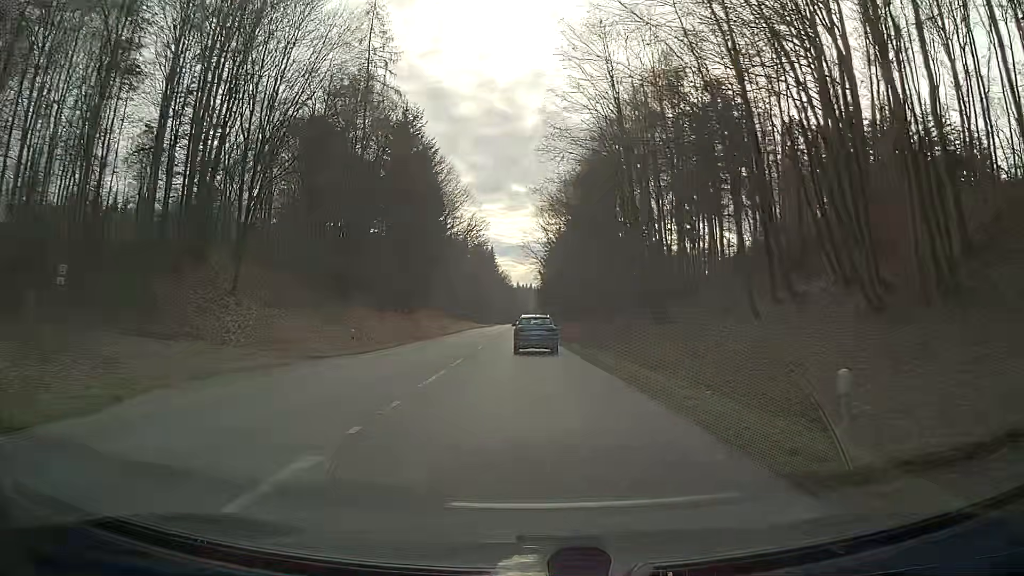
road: secondary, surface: asphalt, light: Day
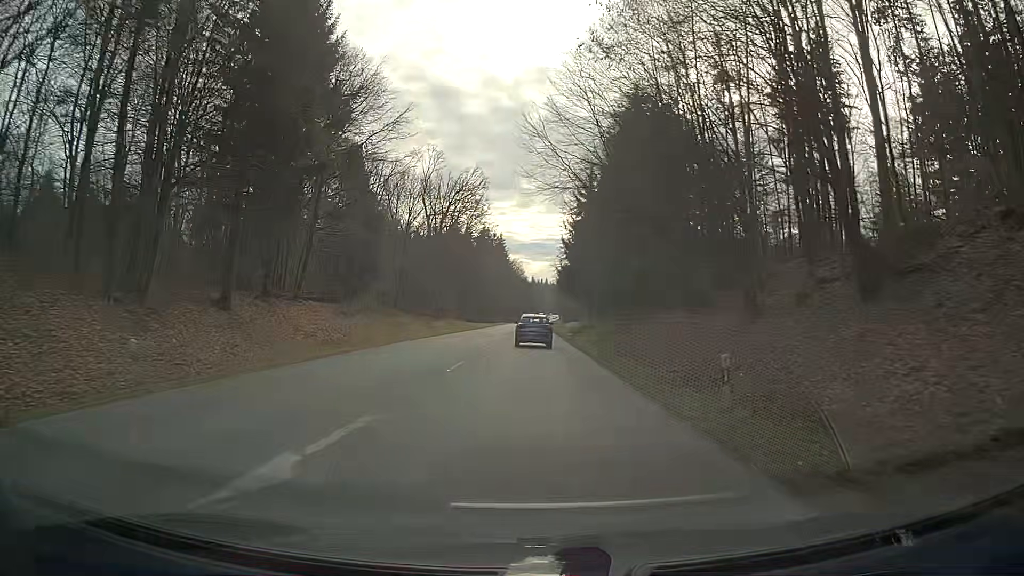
(-0.8, +51.9) m; -2°
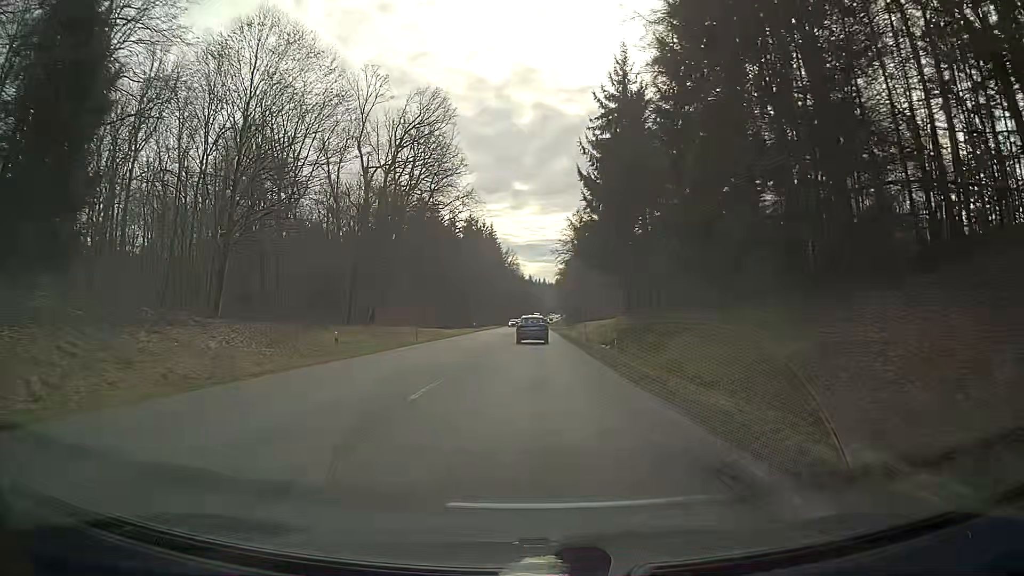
(-0.1, +42.5) m; 0°
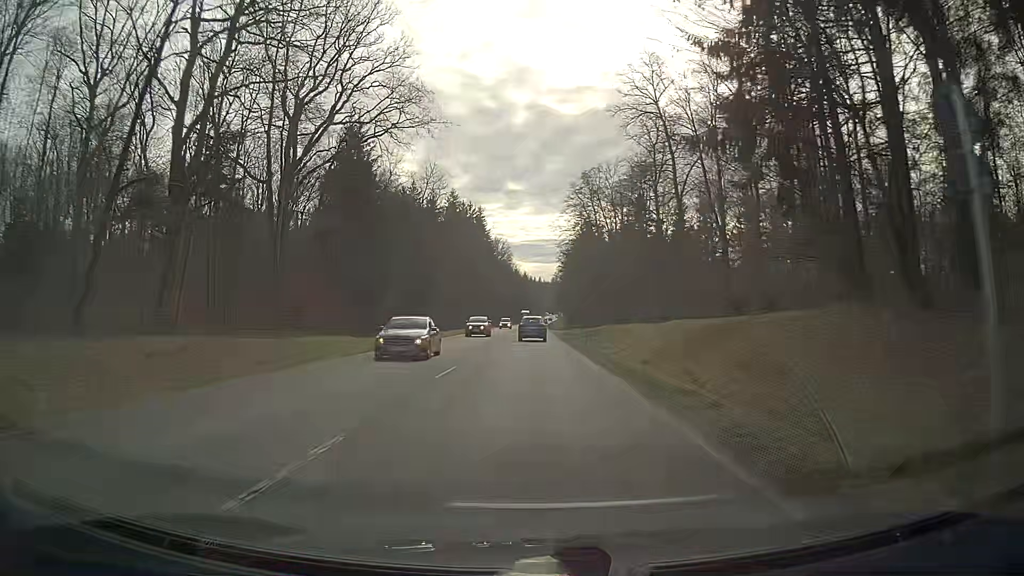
(+0.4, +42.8) m; +1°
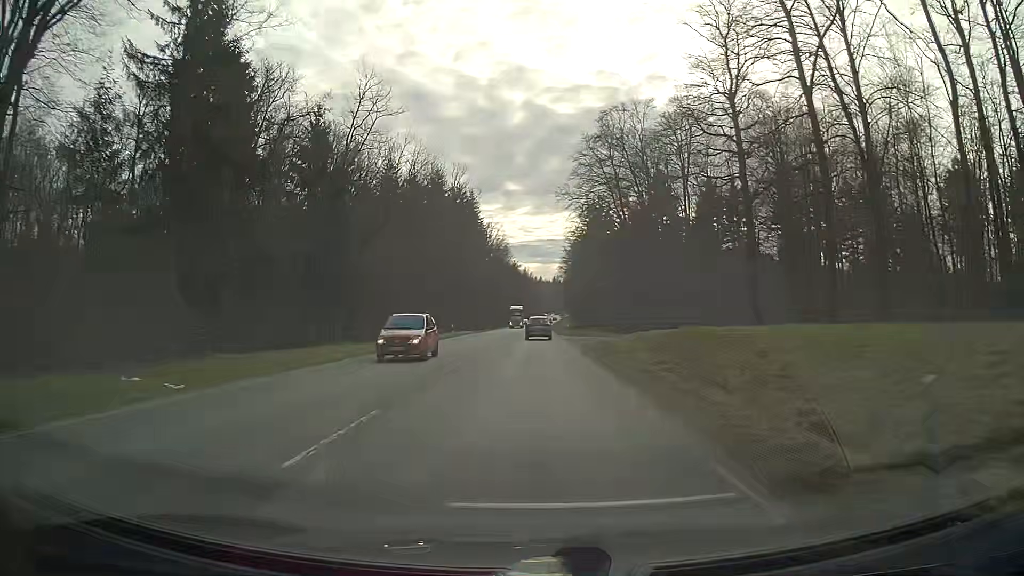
(+0.1, +32.2) m; 0°
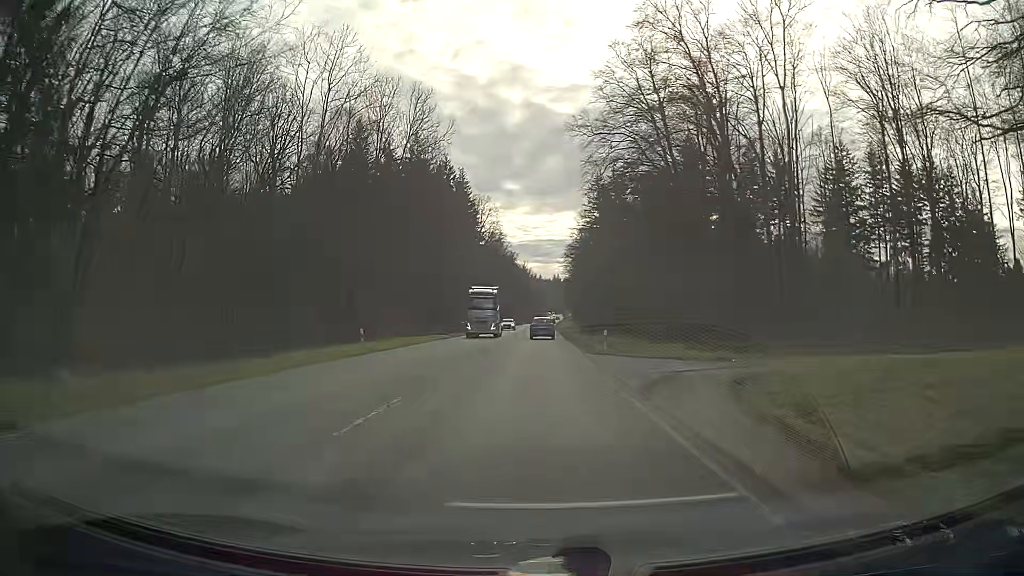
(+0.1, +32.2) m; 0°
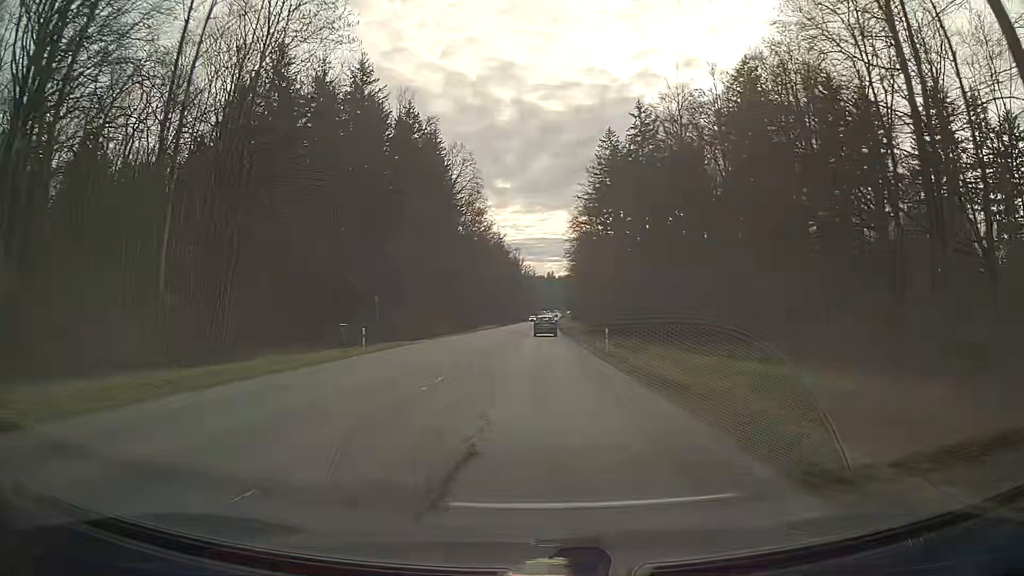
(+0.1, +42.9) m; +1°
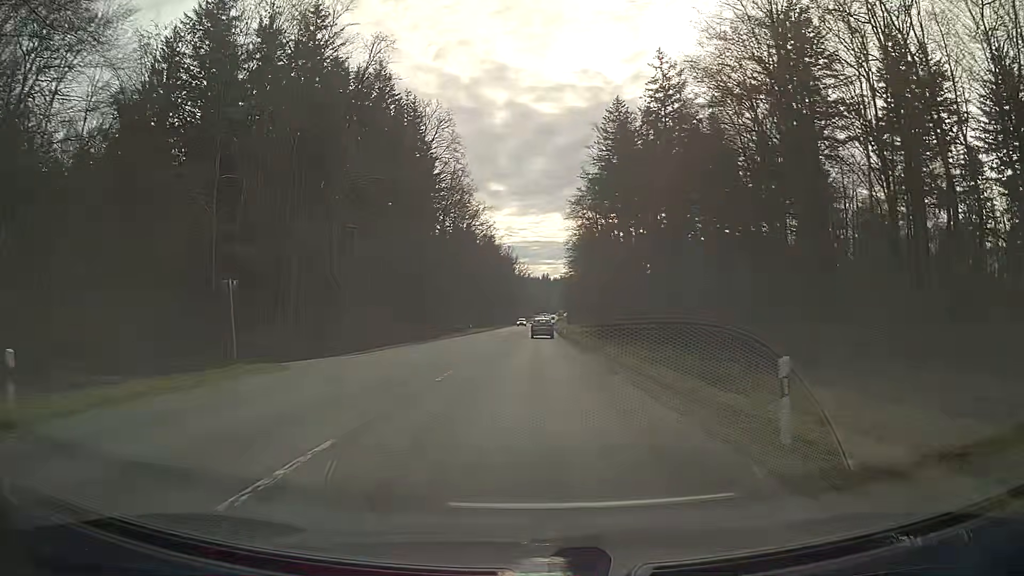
(+0.2, +21.5) m; +1°
